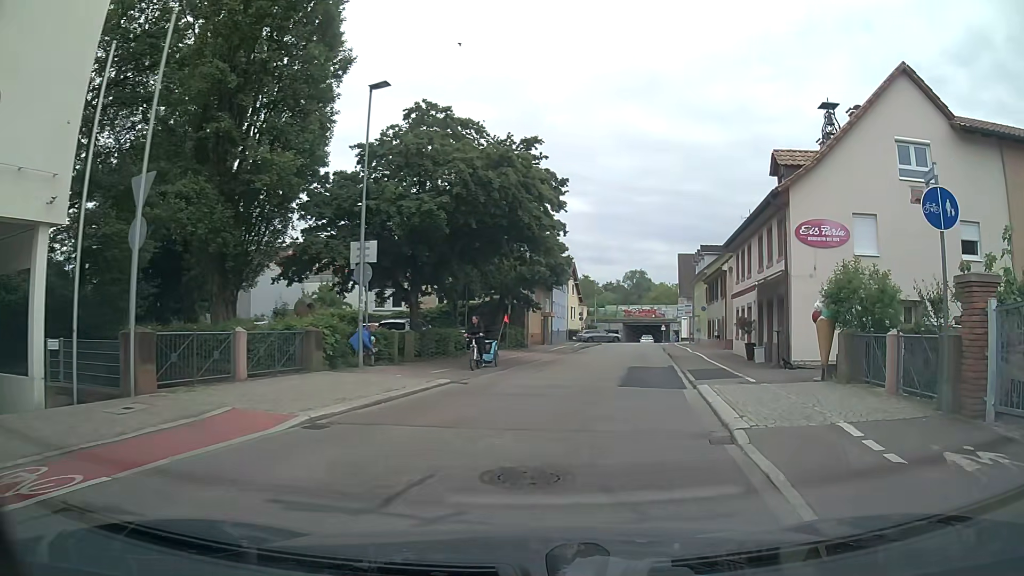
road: residential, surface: asphalt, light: Day
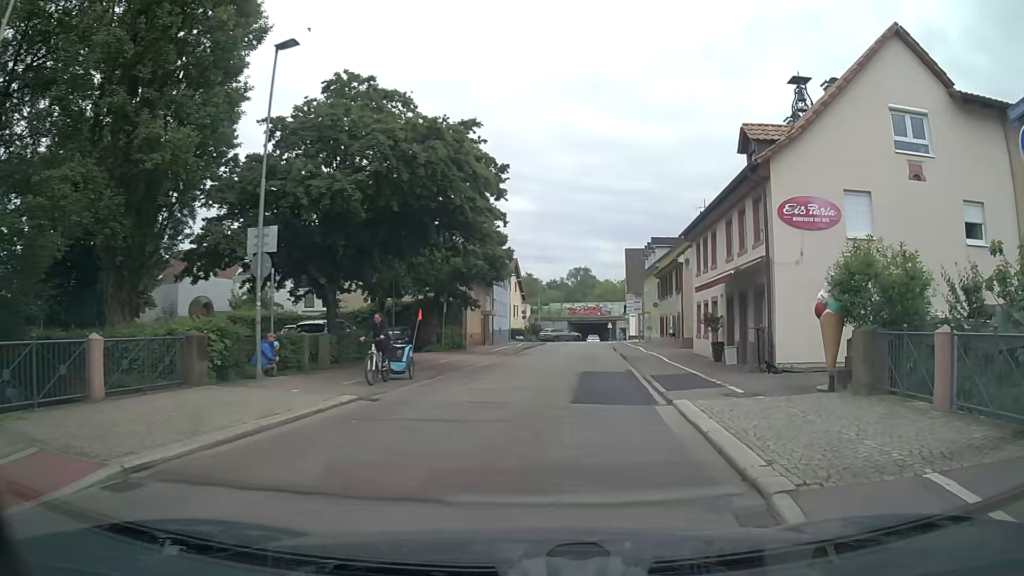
(+0.2, +3.4) m; +5°
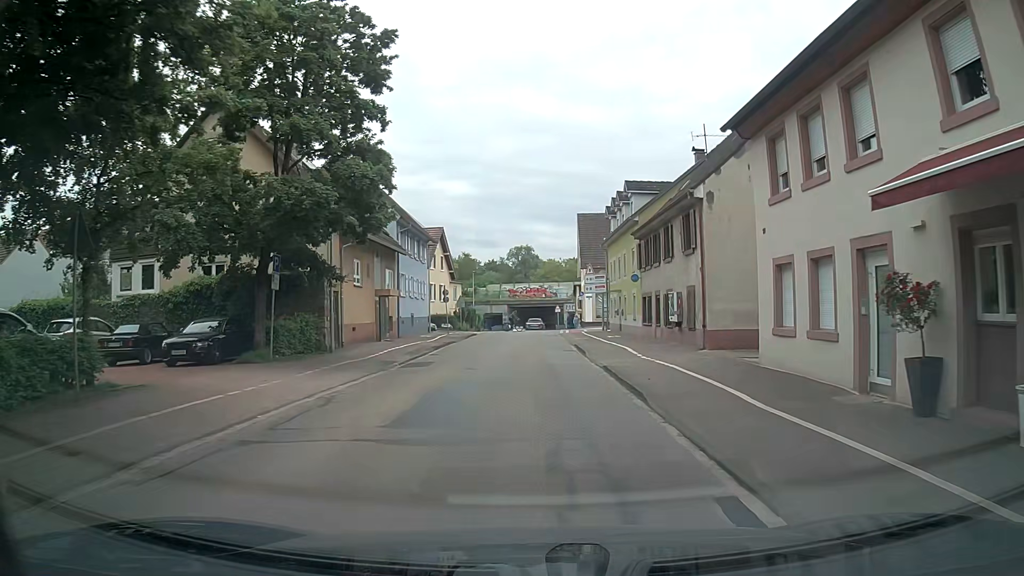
(+1.1, +16.2) m; +7°
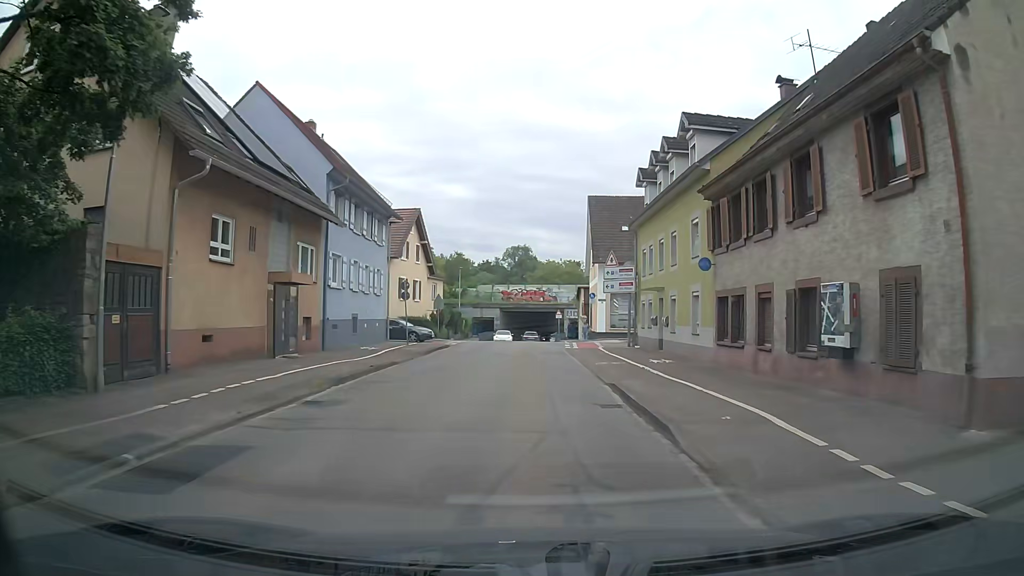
(-0.4, +13.5) m; -2°
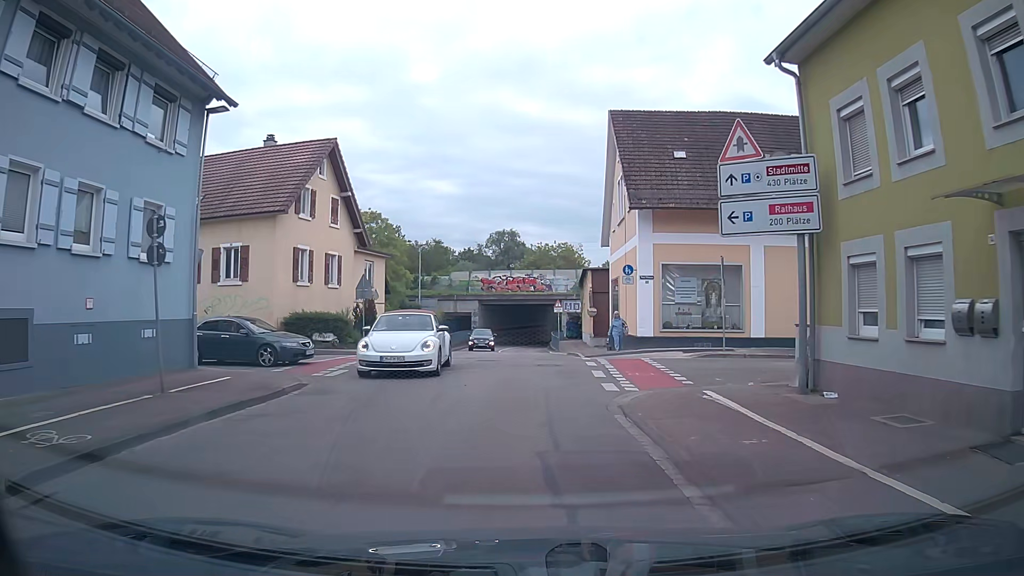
(+0.4, +21.2) m; 0°
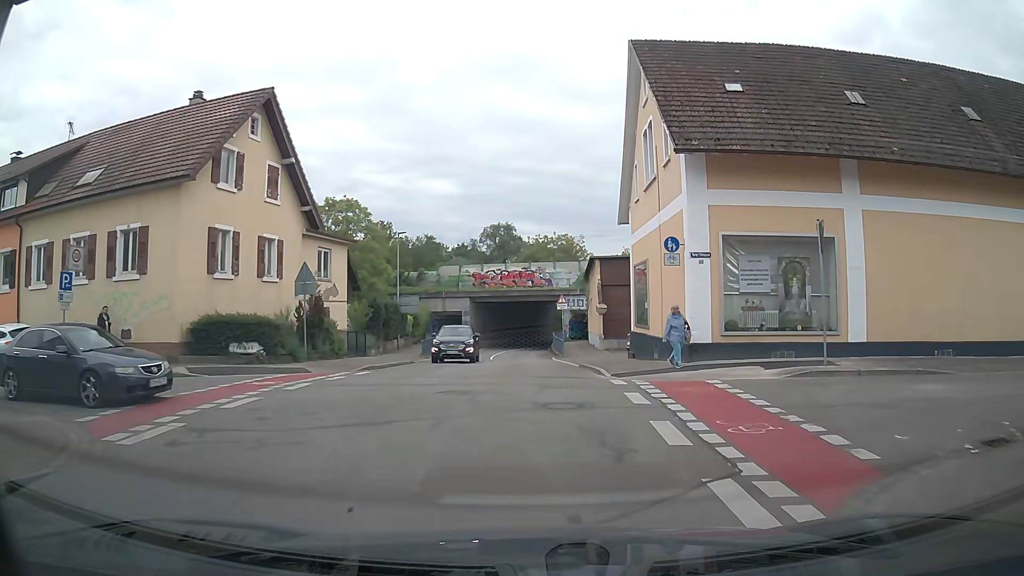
(+0.2, +8.3) m; +2°
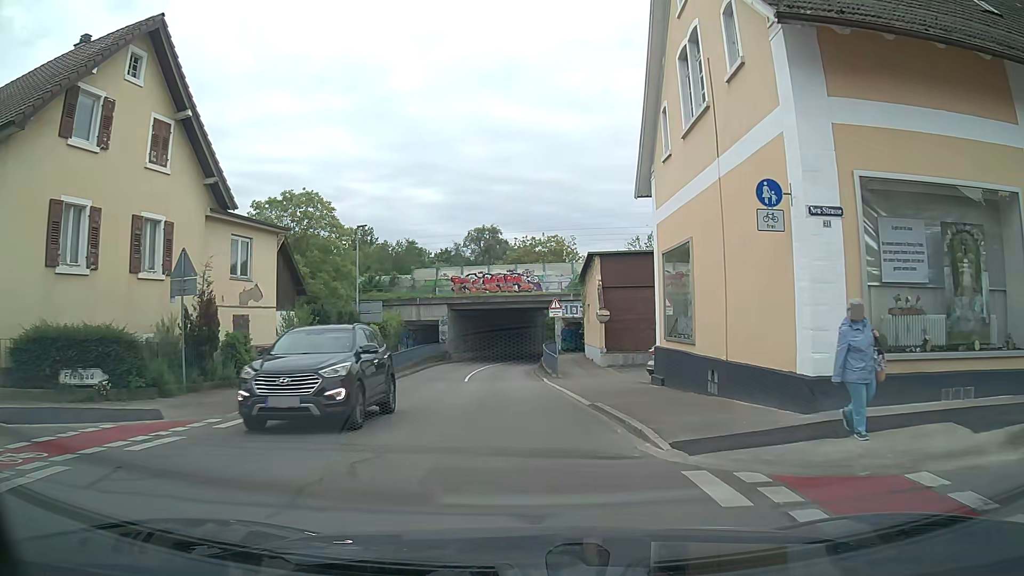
(+0.1, +8.2) m; +1°
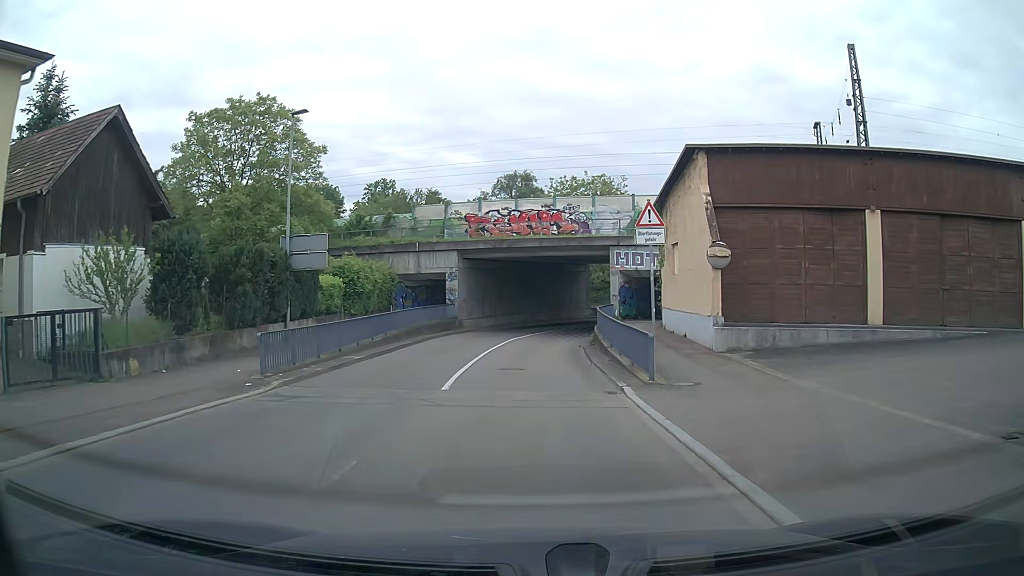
(-0.5, +16.9) m; -3°
